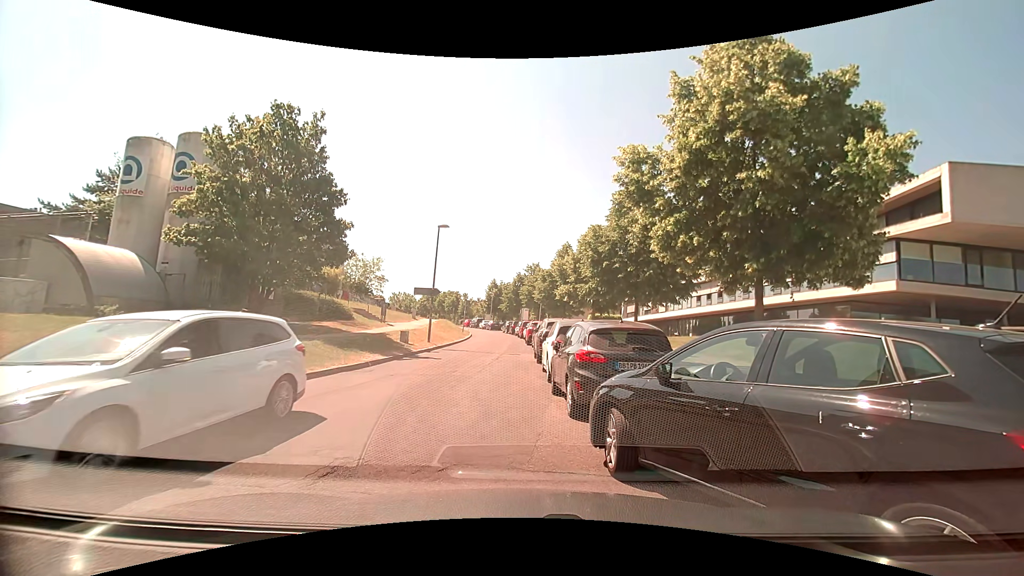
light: Day
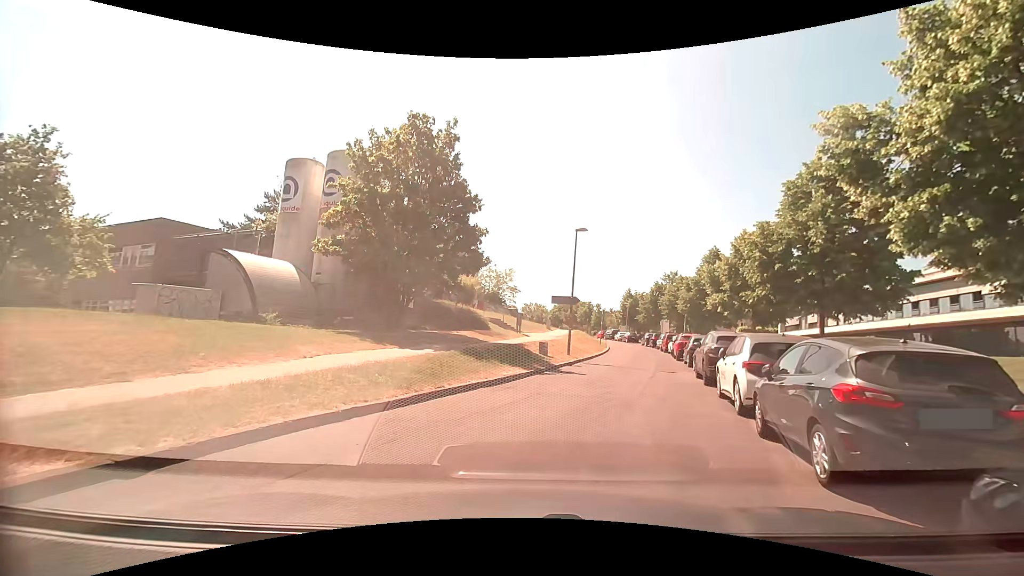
(-0.2, +2.3) m; -13°
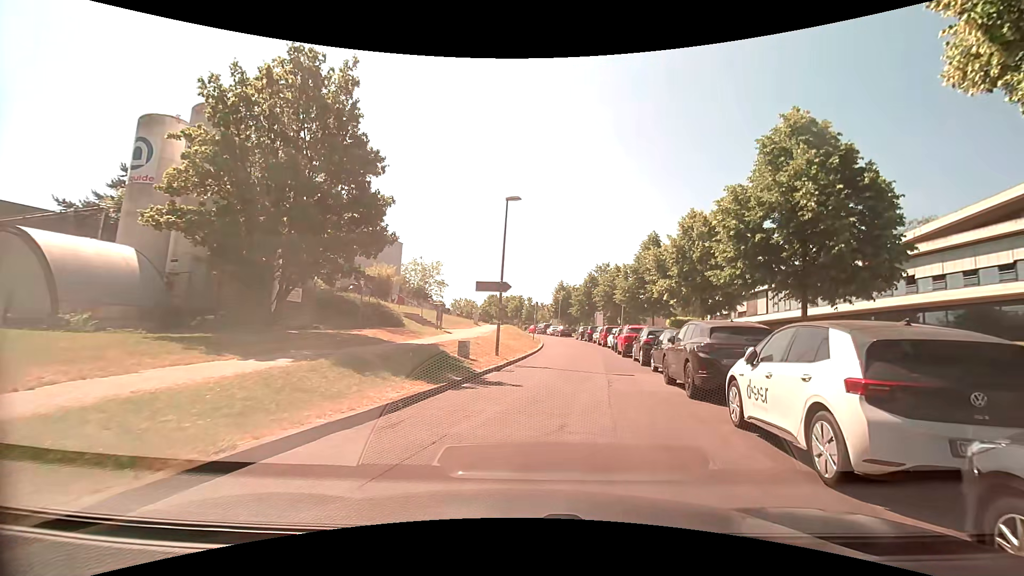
(+0.3, +5.5) m; +5°
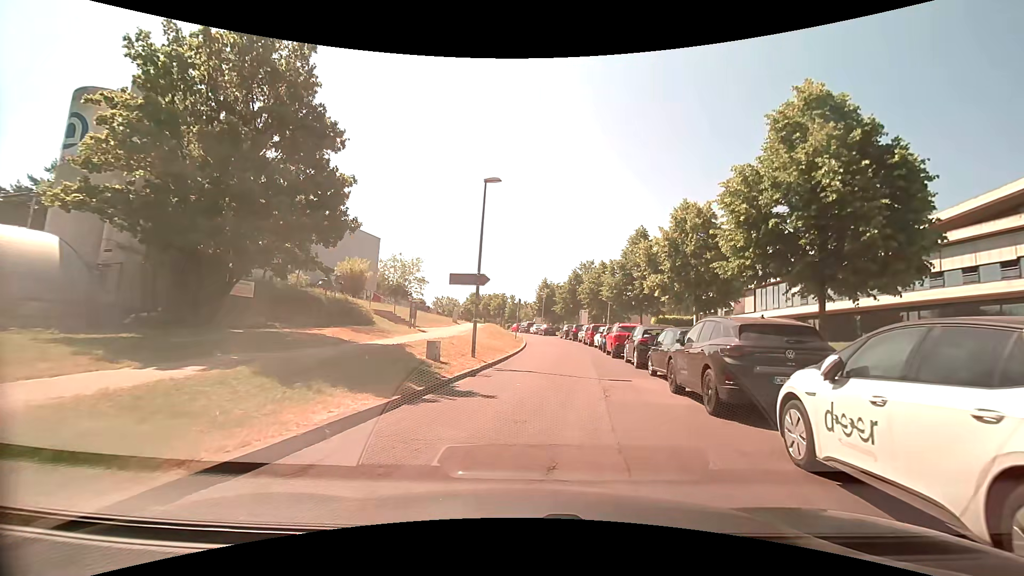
(+0.1, +2.4) m; +3°
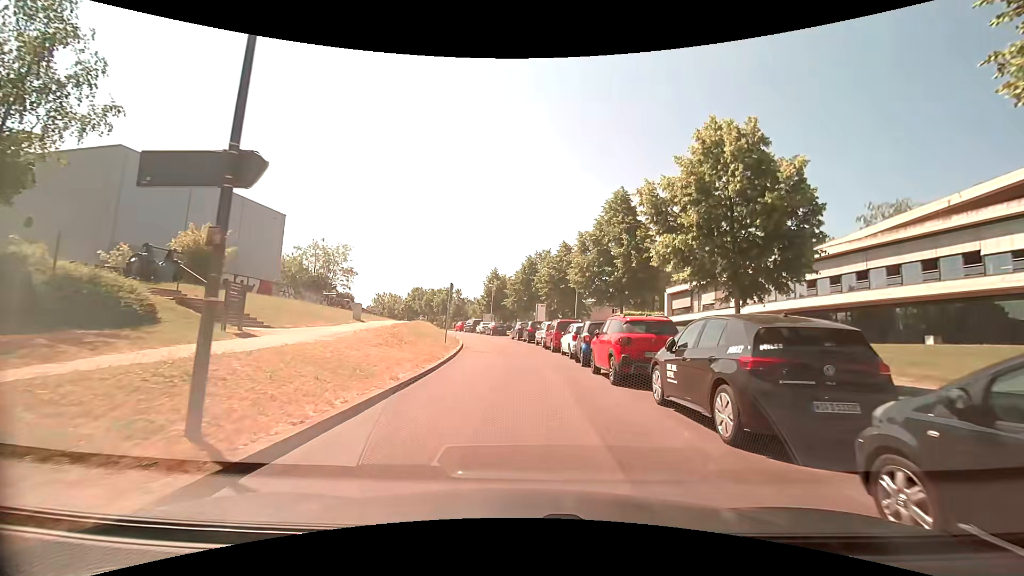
(+1.0, +12.3) m; +6°
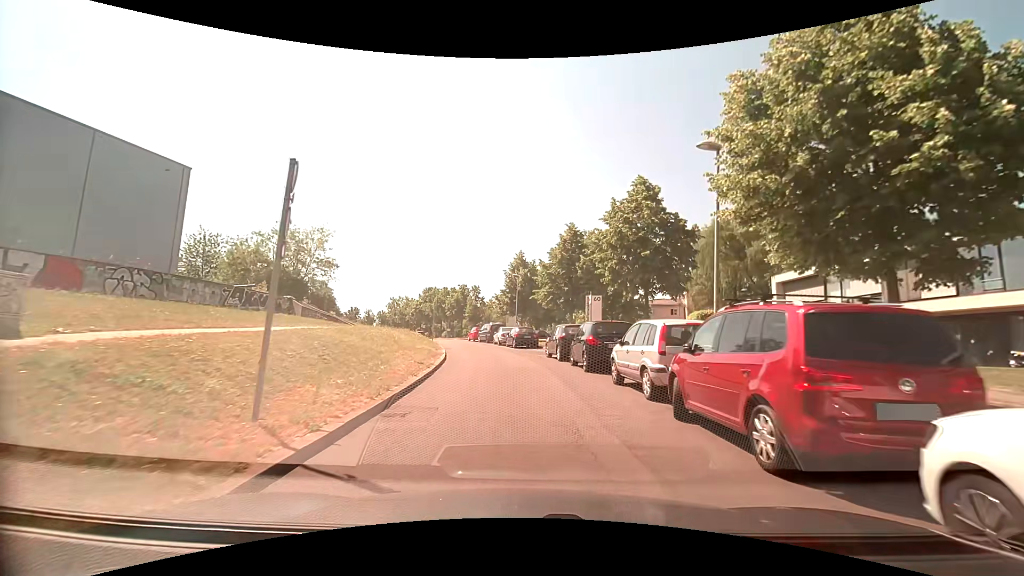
(-0.5, +20.2) m; -4°
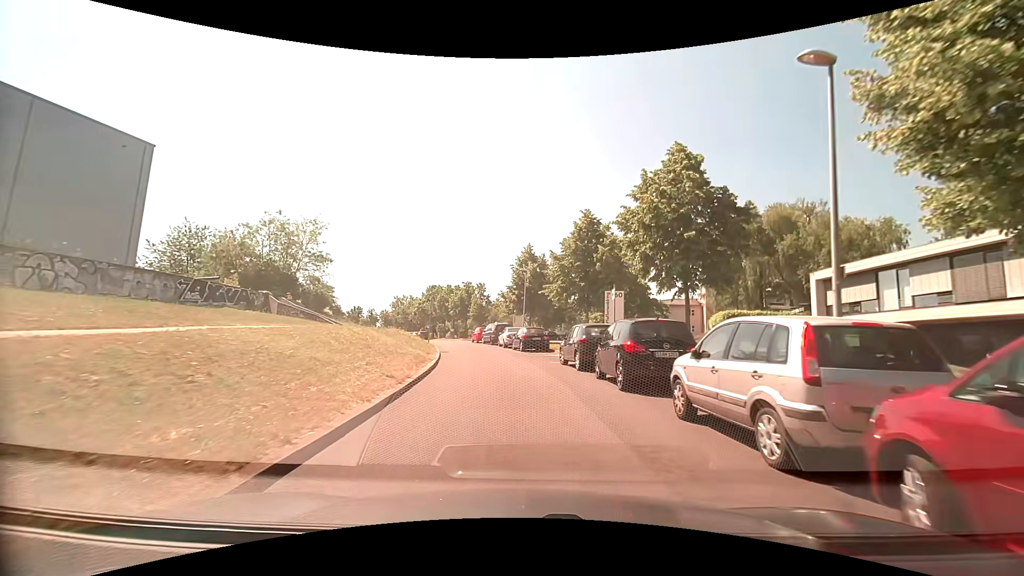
(-0.1, +4.5) m; -1°
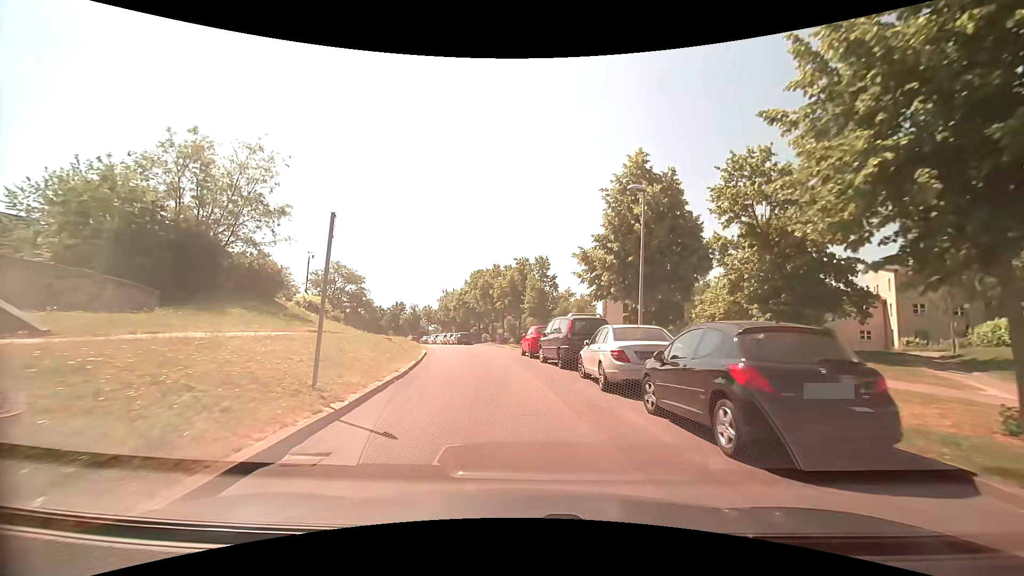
(-1.4, +23.9) m; -8°
(0, +10) (-1, +20) (-3, +30) (-5, +40) (-8, +49) (-10, +59) (-13, +69) (-17, +78) (-21, +87) (-26, +95) m
